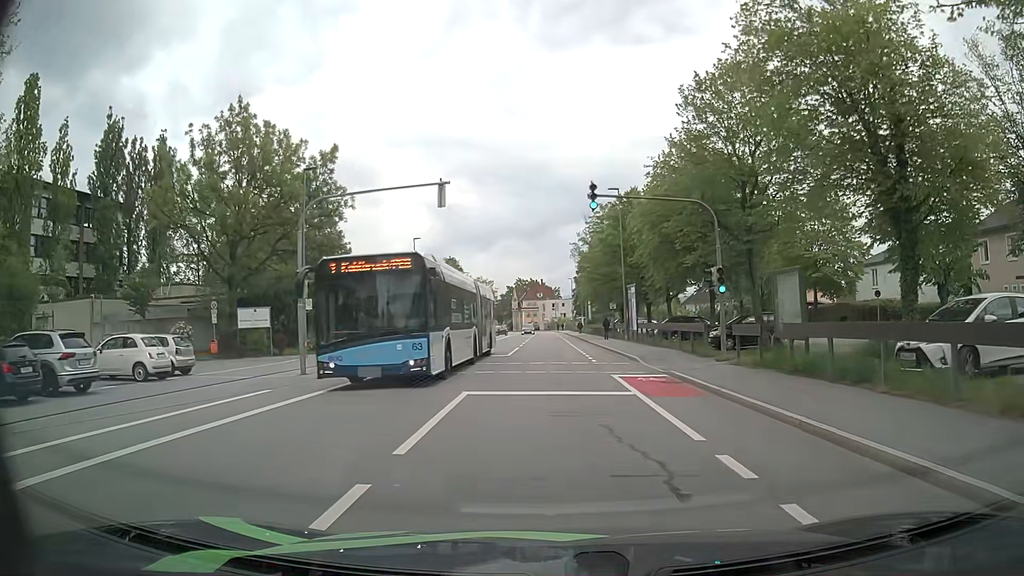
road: tertiary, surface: asphalt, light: Day
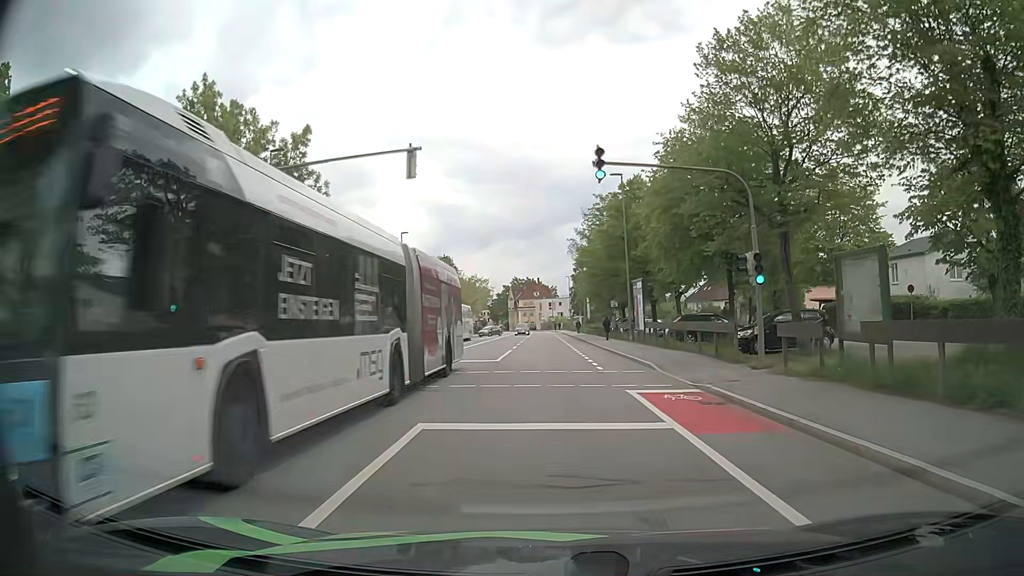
(0.0, +4.3) m; +1°
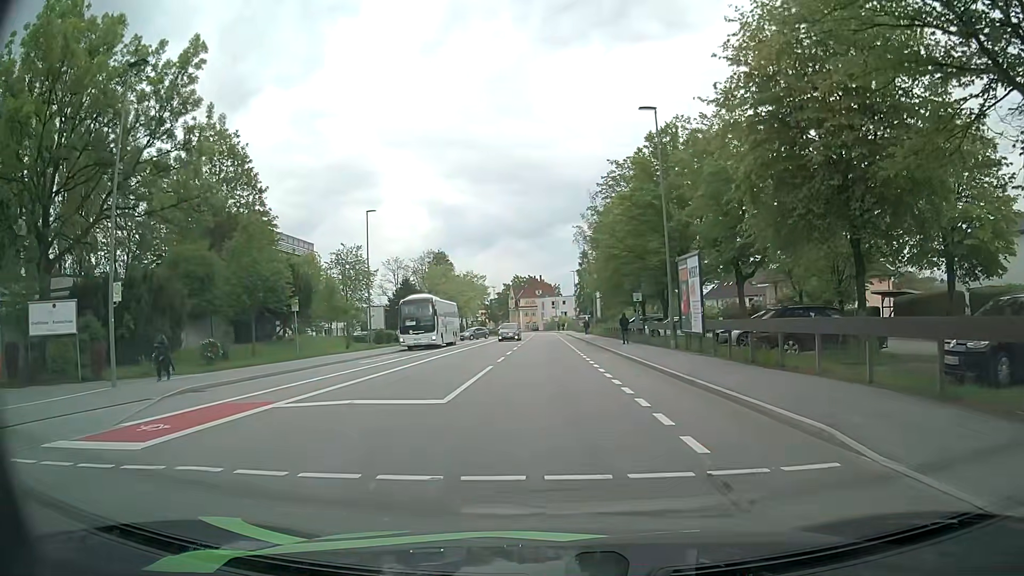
(-0.3, +13.1) m; -1°
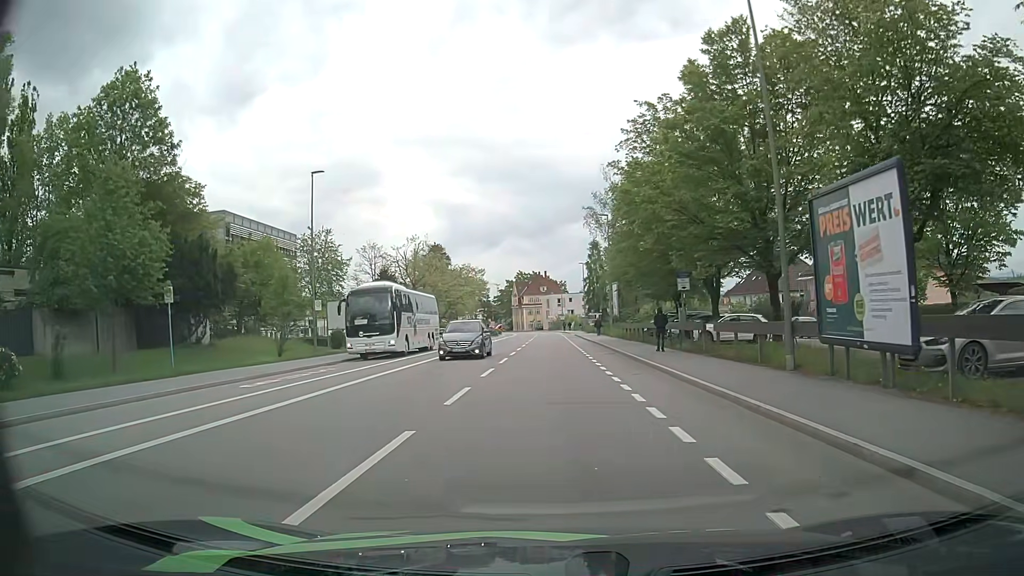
(-0.1, +13.3) m; 0°
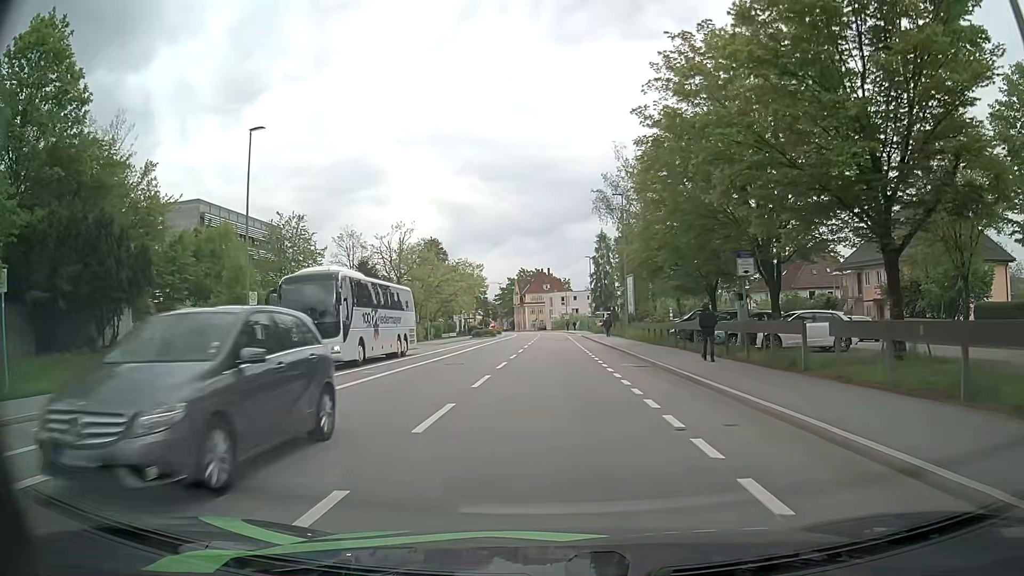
(-0.2, +9.1) m; -1°
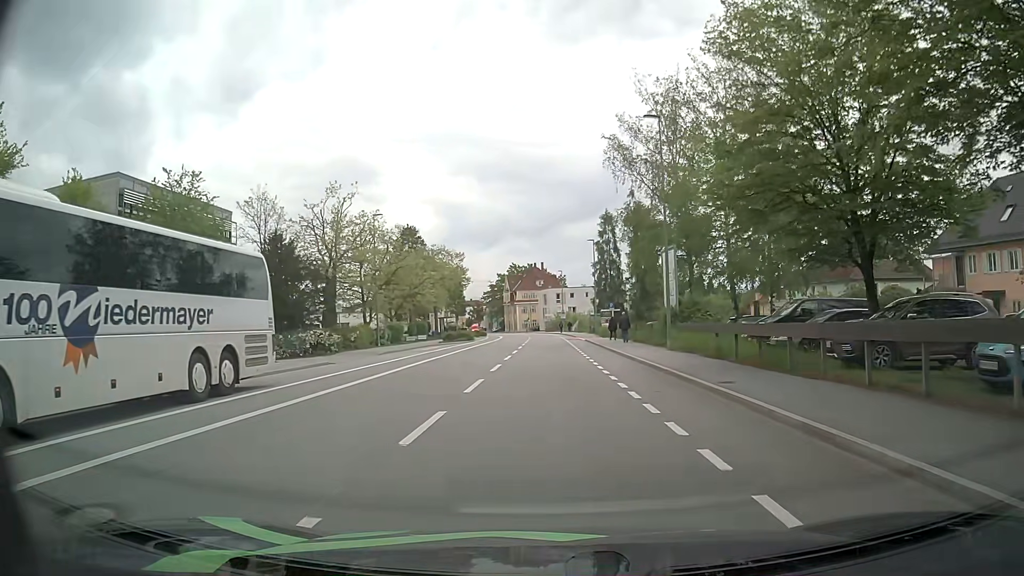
(0.0, +18.8) m; +1°
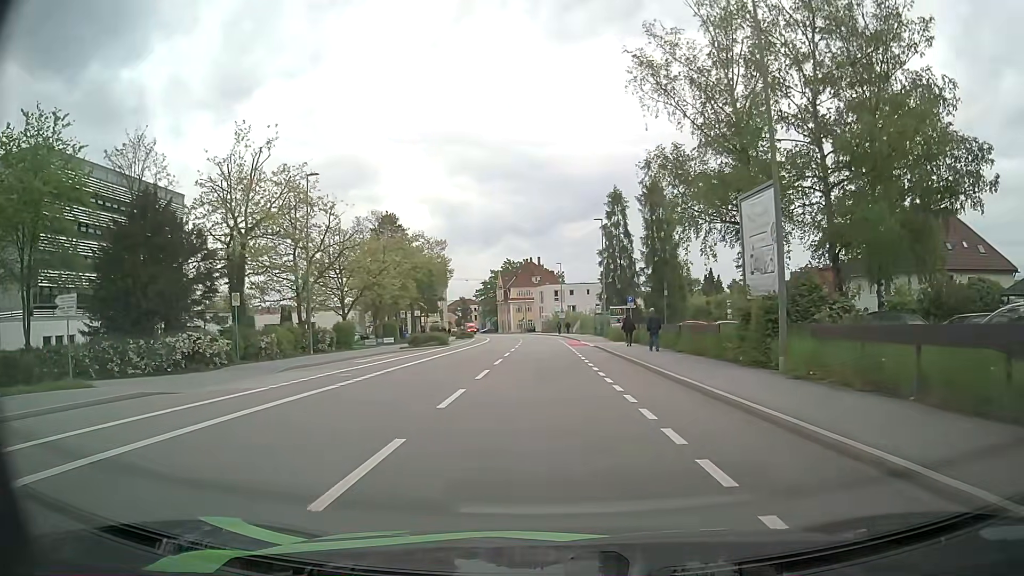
(-0.1, +14.8) m; -1°
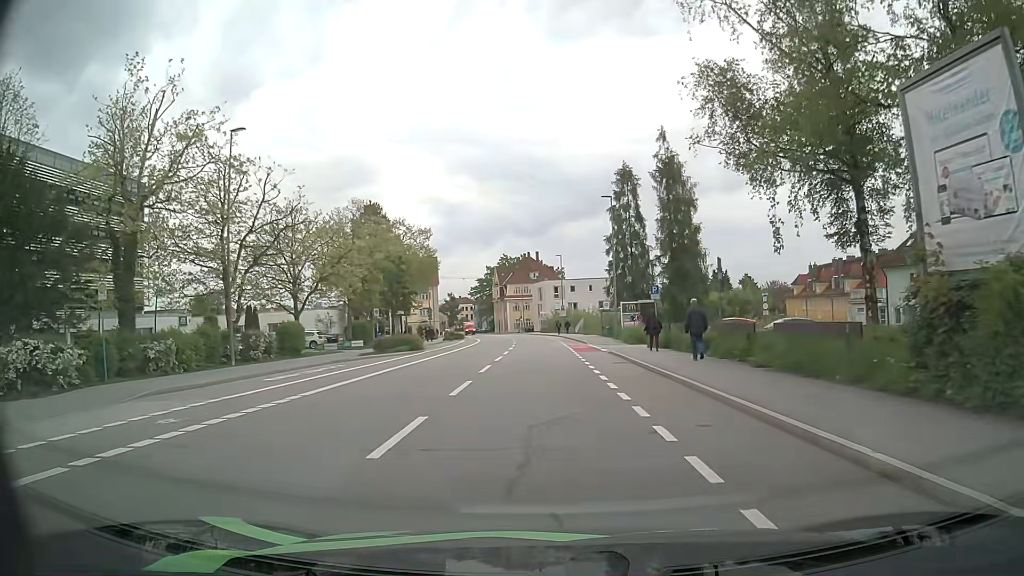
(+0.1, +10.0) m; +1°
(0, +10) (0, +20) (0, +30) (-1, +40) (-1, +50) (-1, +60) (-2, +70) (-3, +80) (-4, +90) (-5, +100) m
